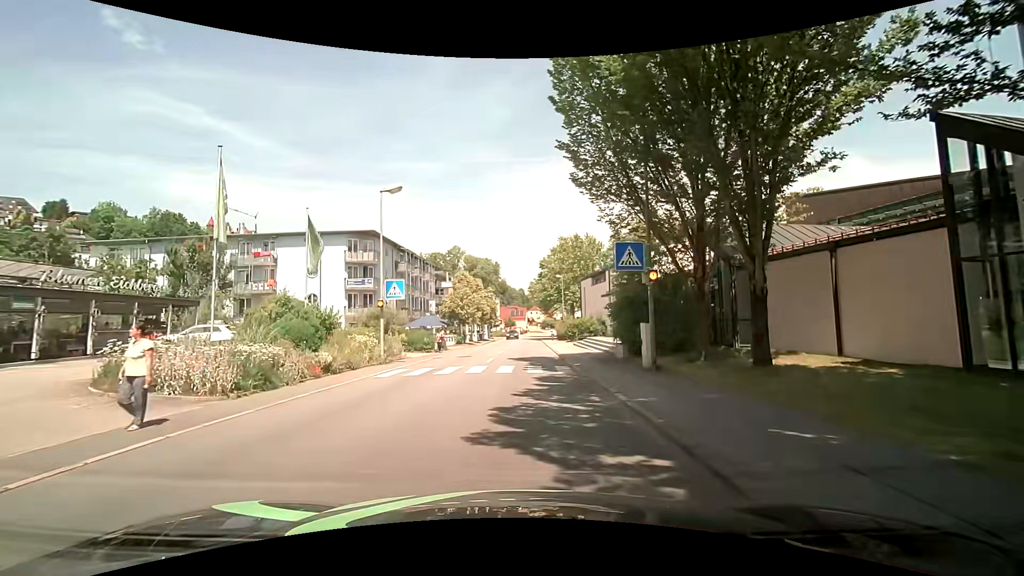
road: tertiary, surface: asphalt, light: Day
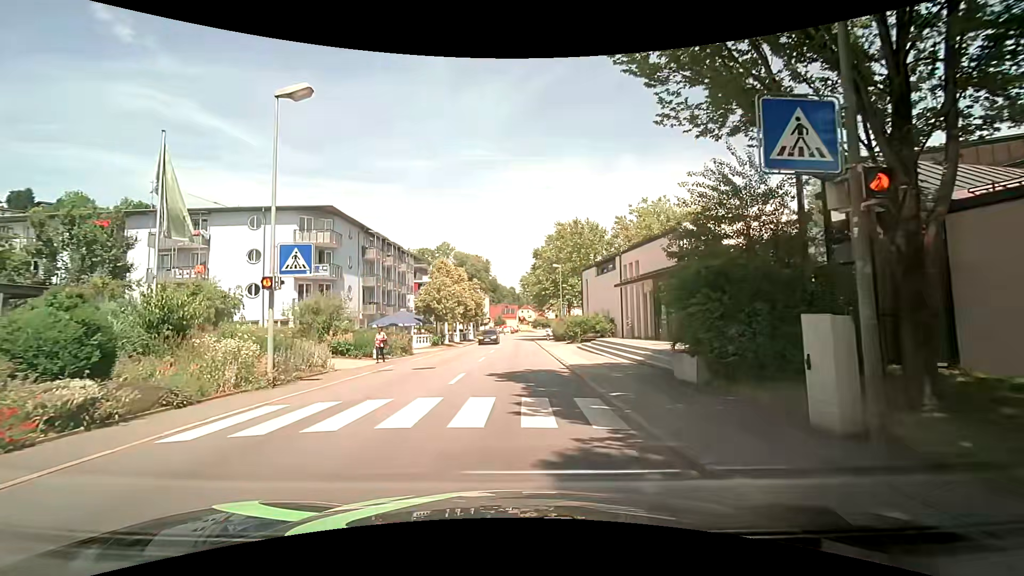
(0.0, +9.4) m; +1°
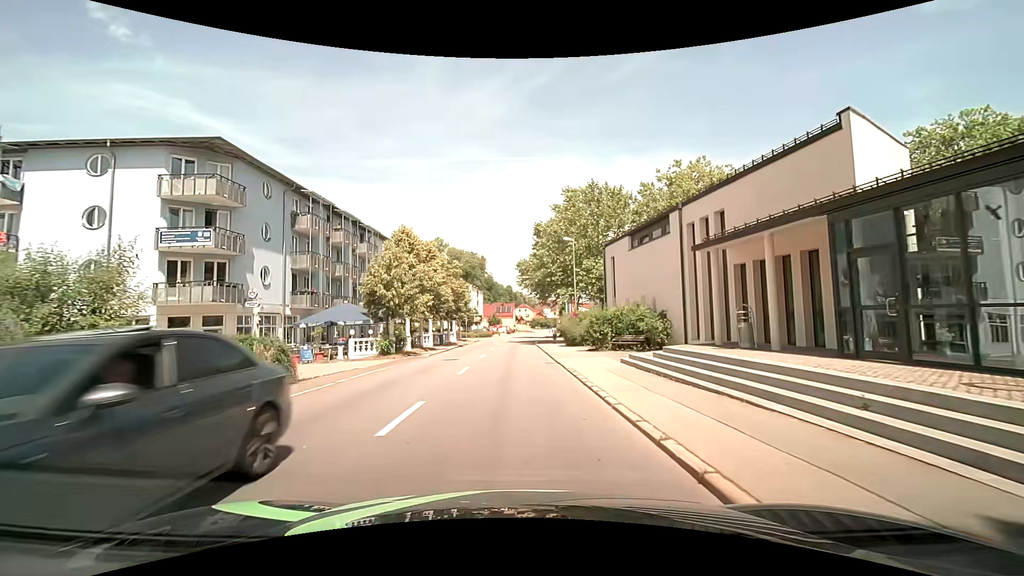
(+0.3, +15.3) m; +1°
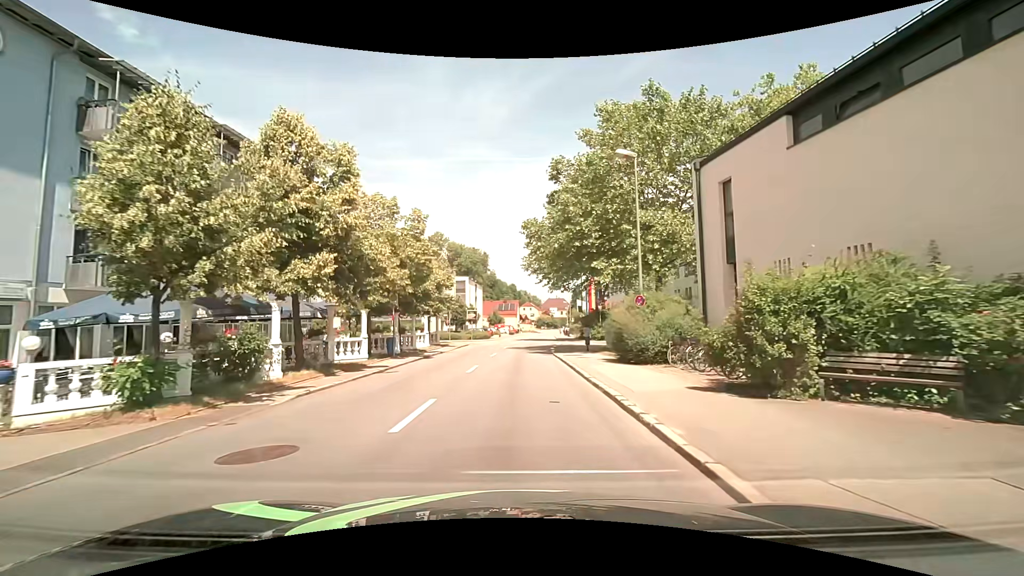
(0.0, +18.1) m; 0°
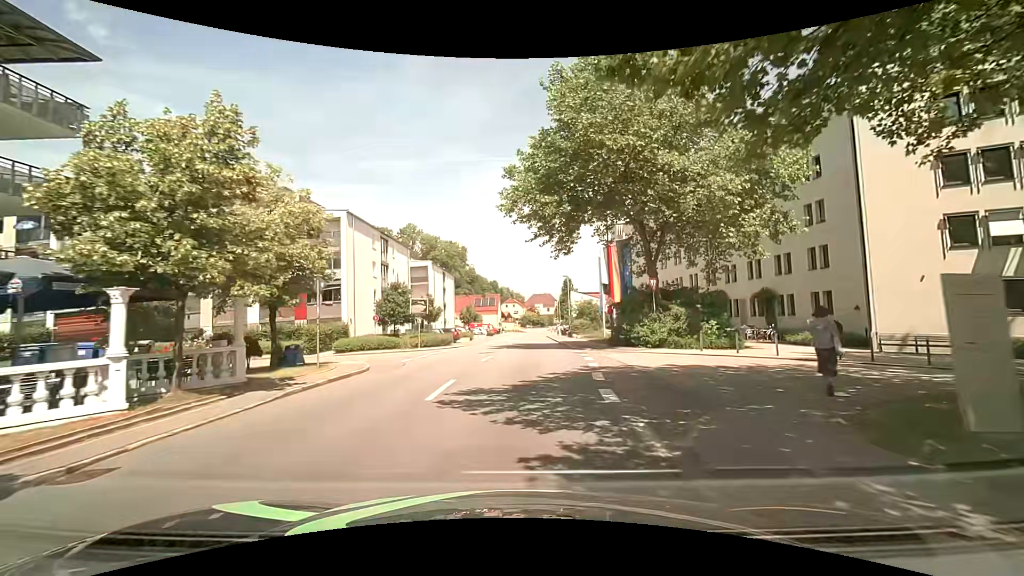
(+0.1, +24.9) m; +1°
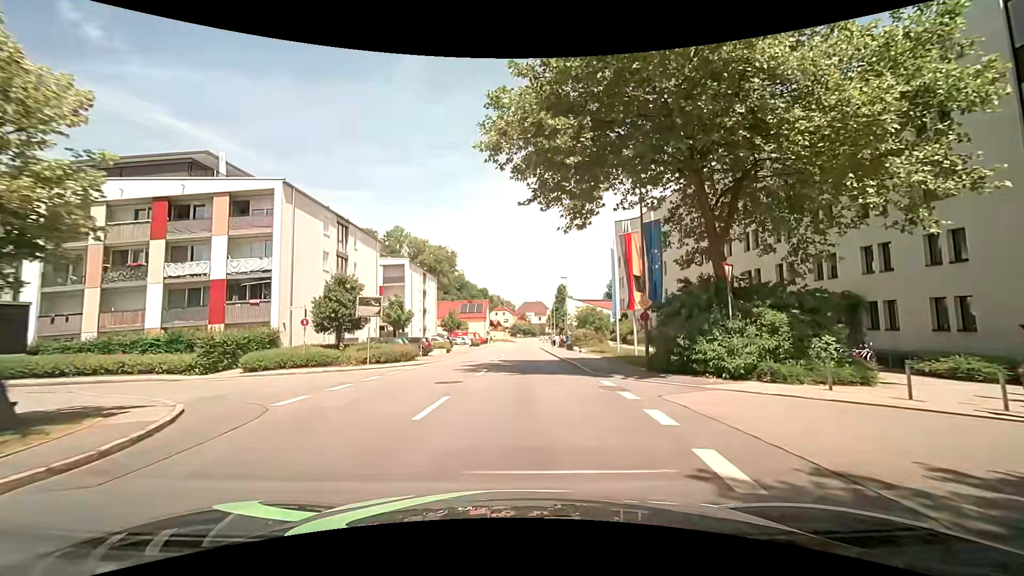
(+0.1, +10.3) m; +2°
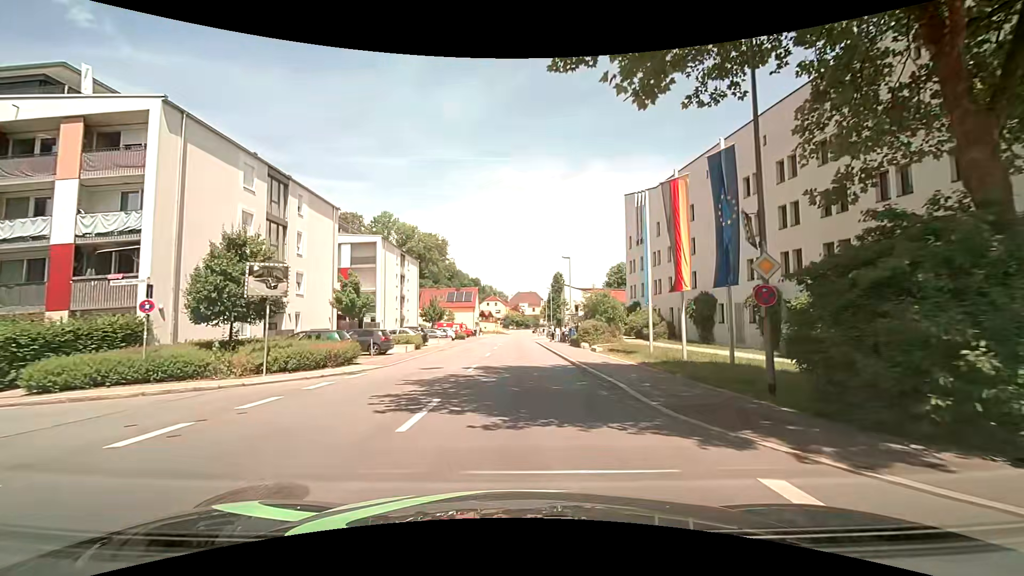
(-0.1, +10.3) m; 0°
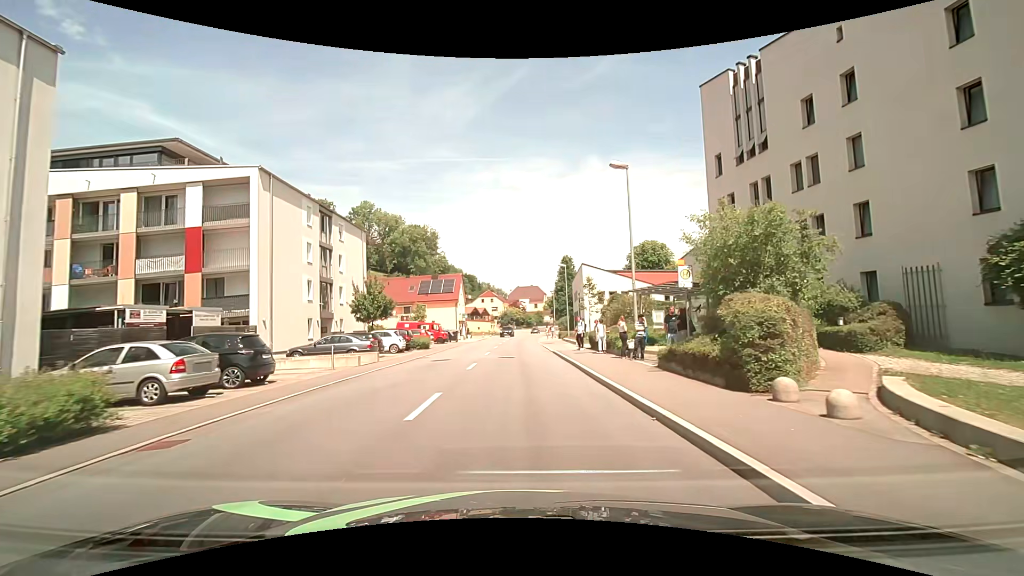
(+0.3, +26.2) m; 0°
(0, +10) (0, +20) (0, +30) (0, +40) (0, +50) (+1, +60) (+1, +70) (+2, +80) (+3, +90) (+4, +100) m
